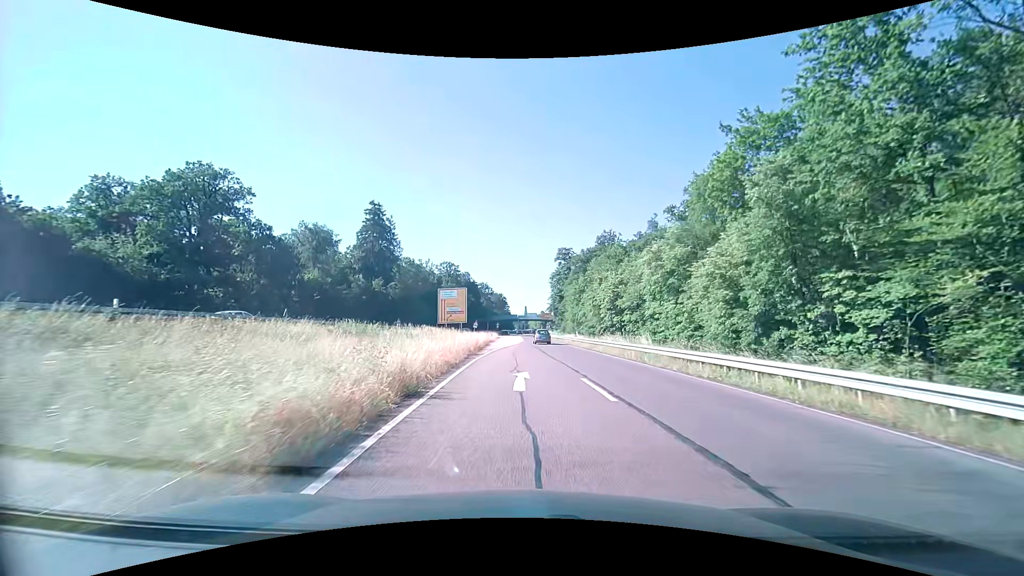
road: trunk_link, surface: asphalt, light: Day
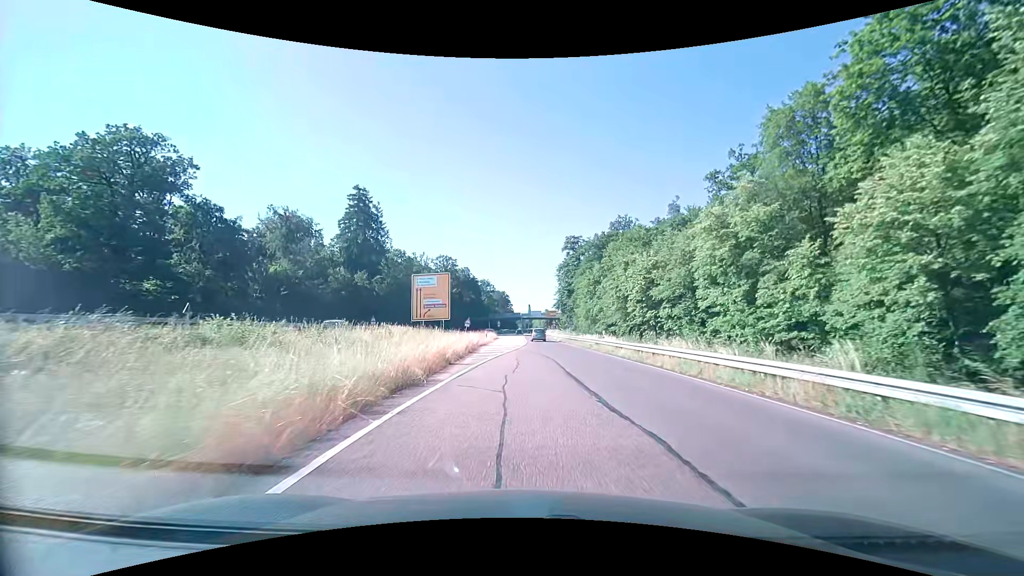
(-0.1, +15.1) m; -1°
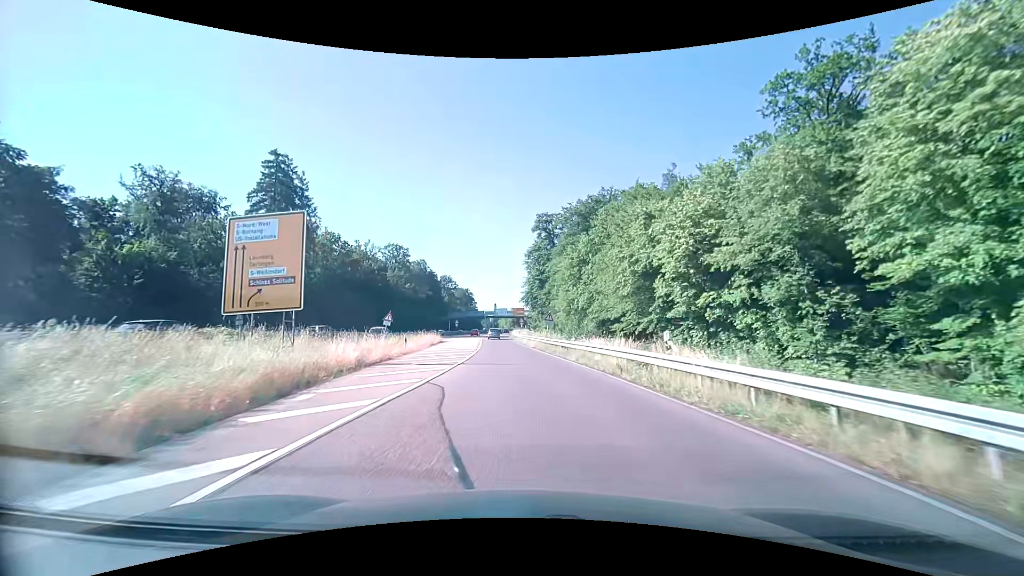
(+0.8, +22.5) m; +4°
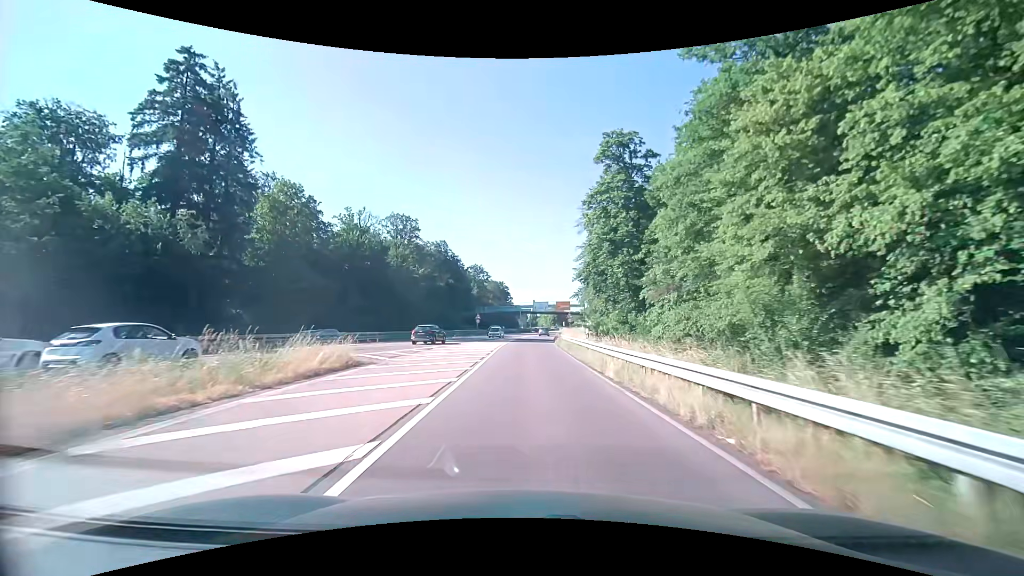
(-1.8, +38.0) m; -5°
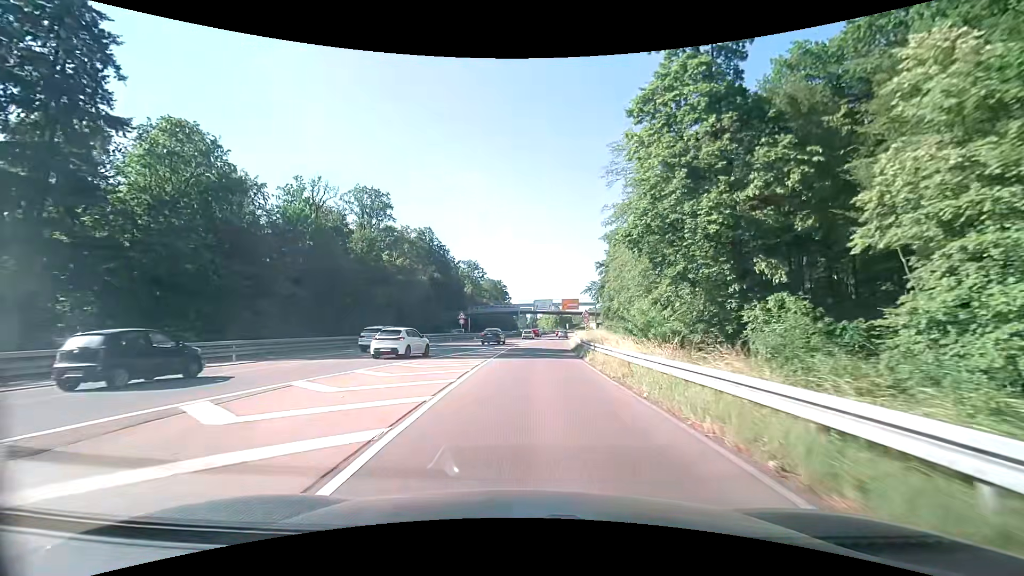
(-0.1, +23.3) m; 0°
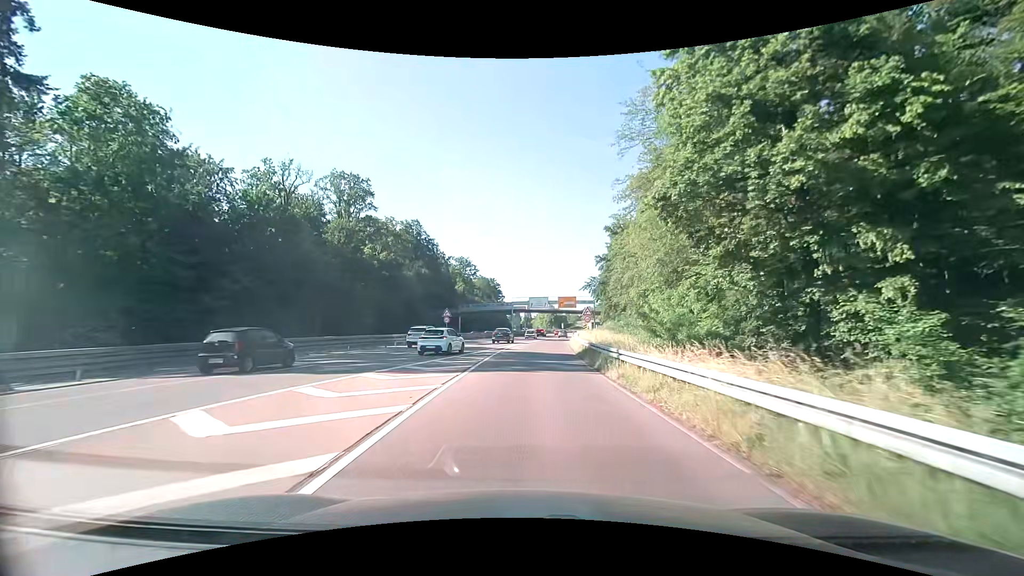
(0.0, +7.9) m; +1°
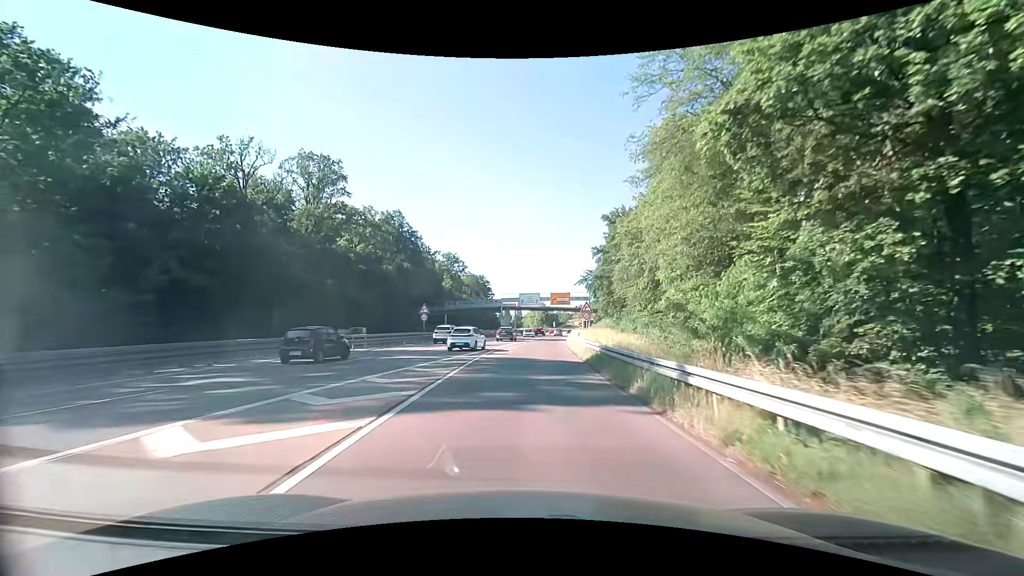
(+0.1, +7.9) m; +1°
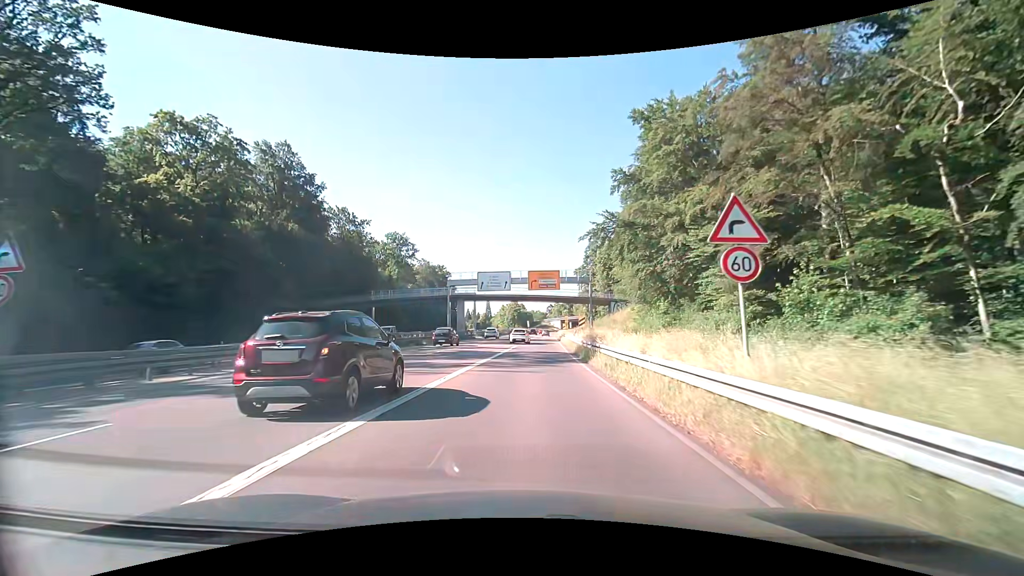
(+0.9, +40.0) m; +3°
(0, +10) (0, +20) (+1, +30) (+1, +40) (+1, +50) (+1, +60) (+2, +70) (+2, +80) (+3, +90) (+3, +100) m
